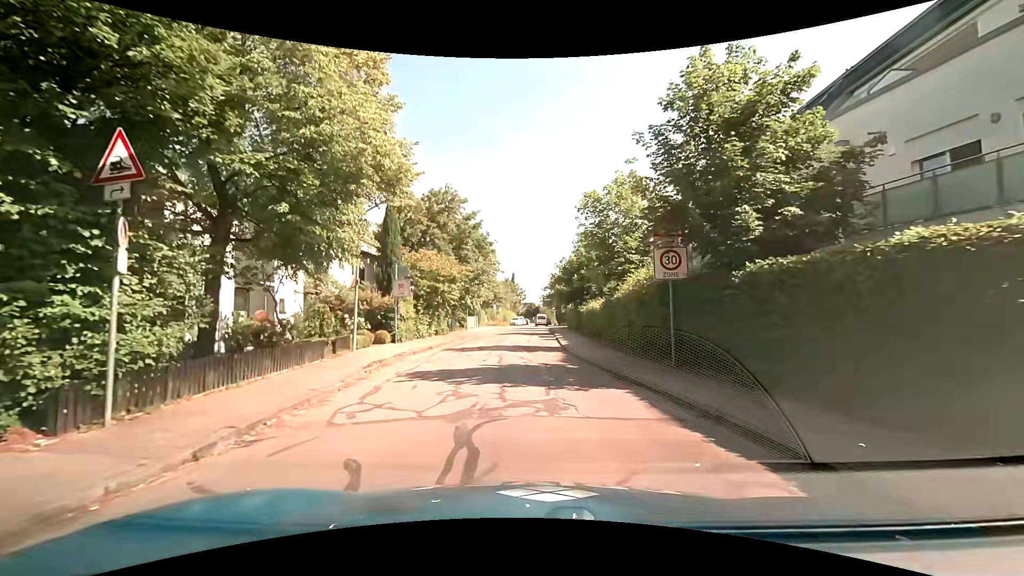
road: residential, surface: asphalt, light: Day
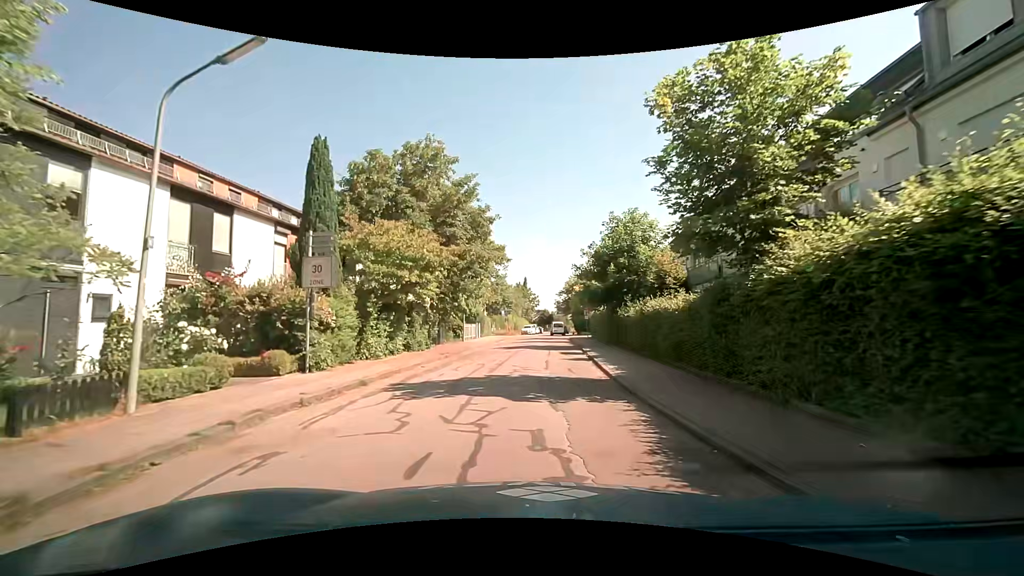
(-0.1, +11.1) m; -1°
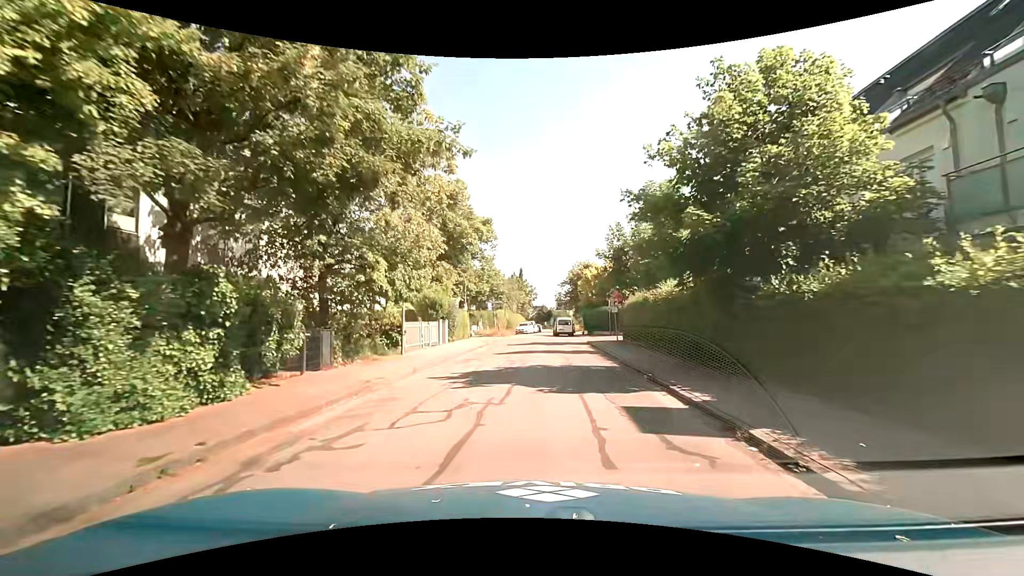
(+0.1, +16.6) m; 0°
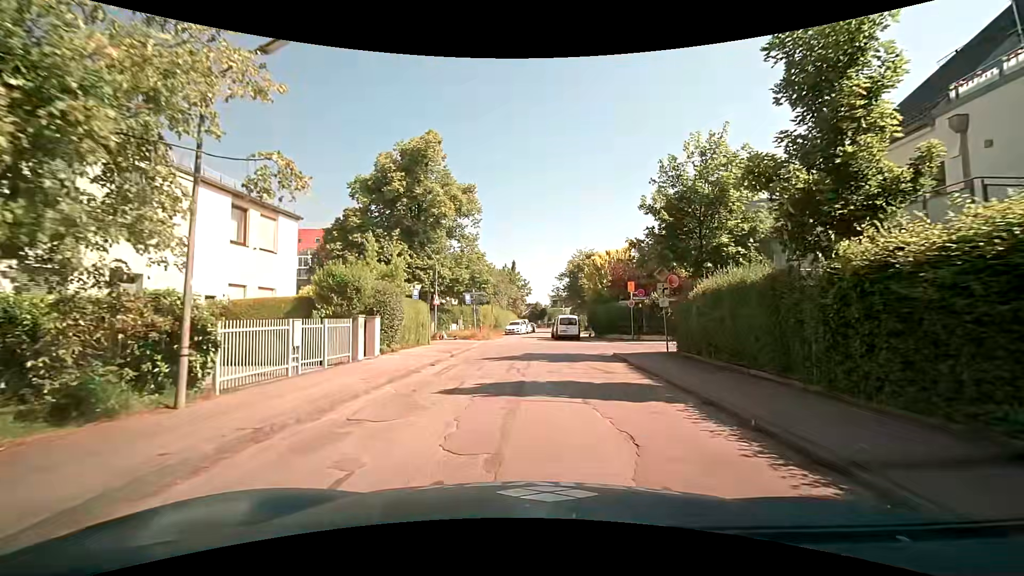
(+0.1, +11.8) m; +1°
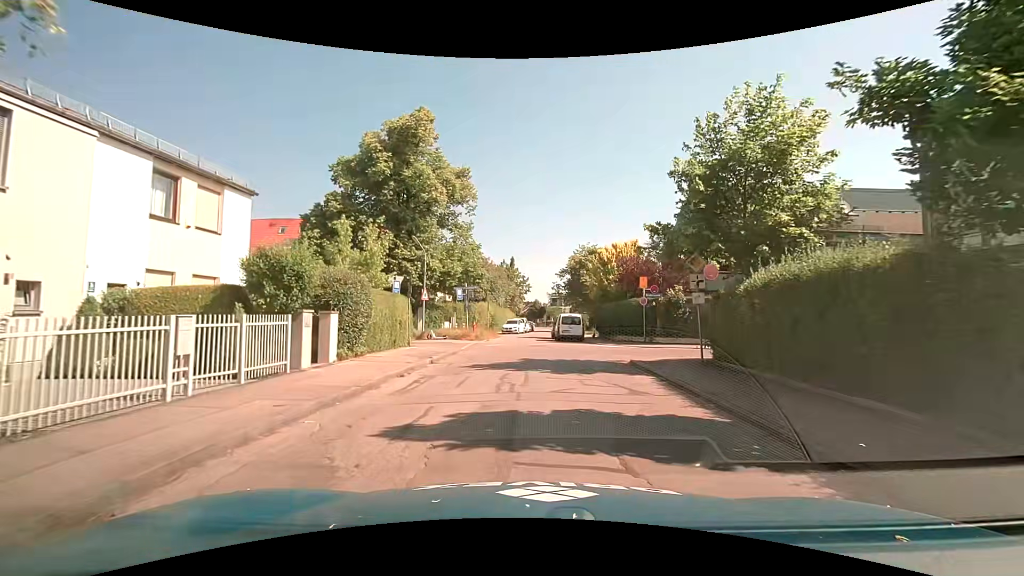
(0.0, +3.5) m; -1°
